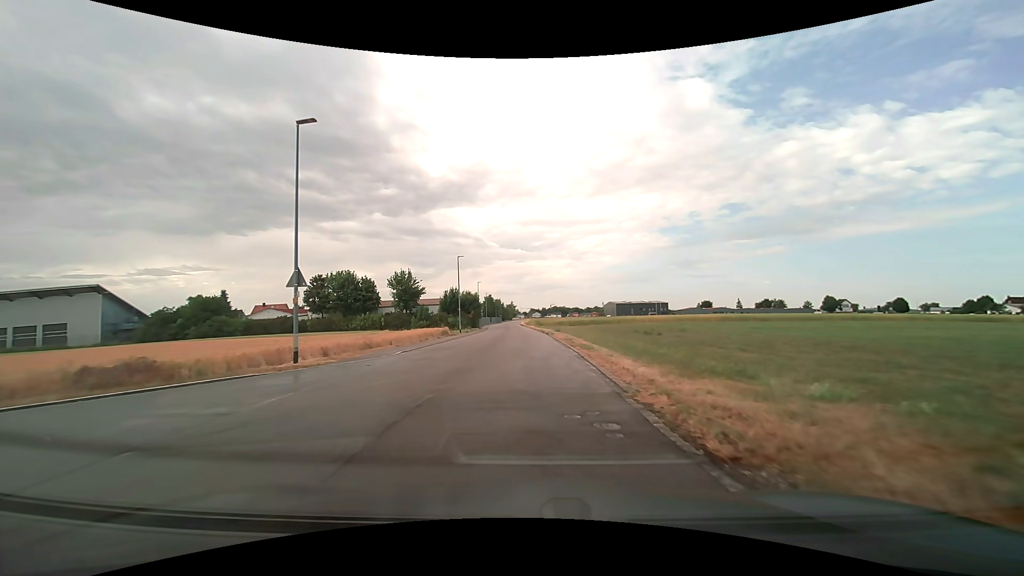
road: tertiary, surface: asphalt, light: Day
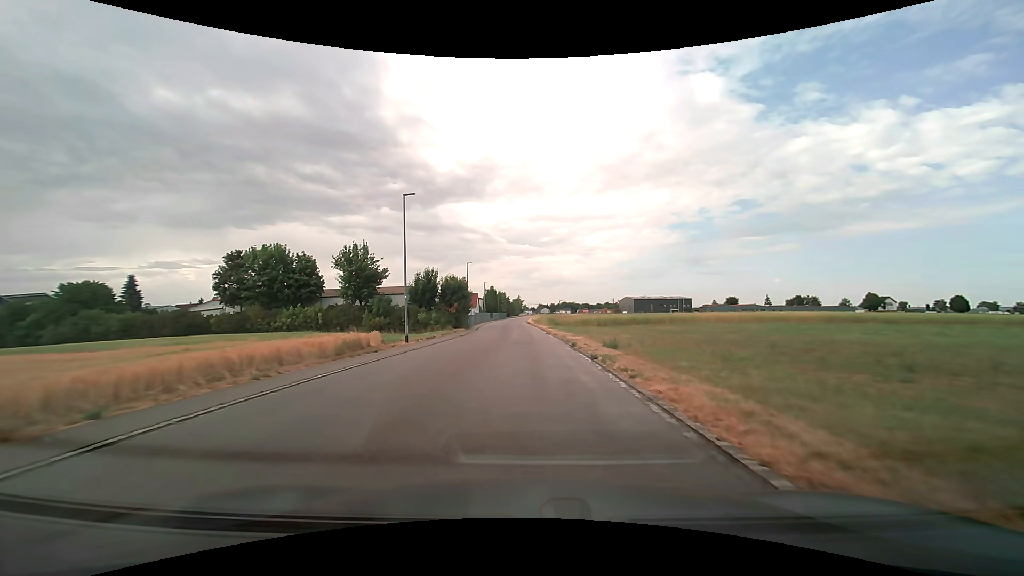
(-0.2, +27.5) m; -1°
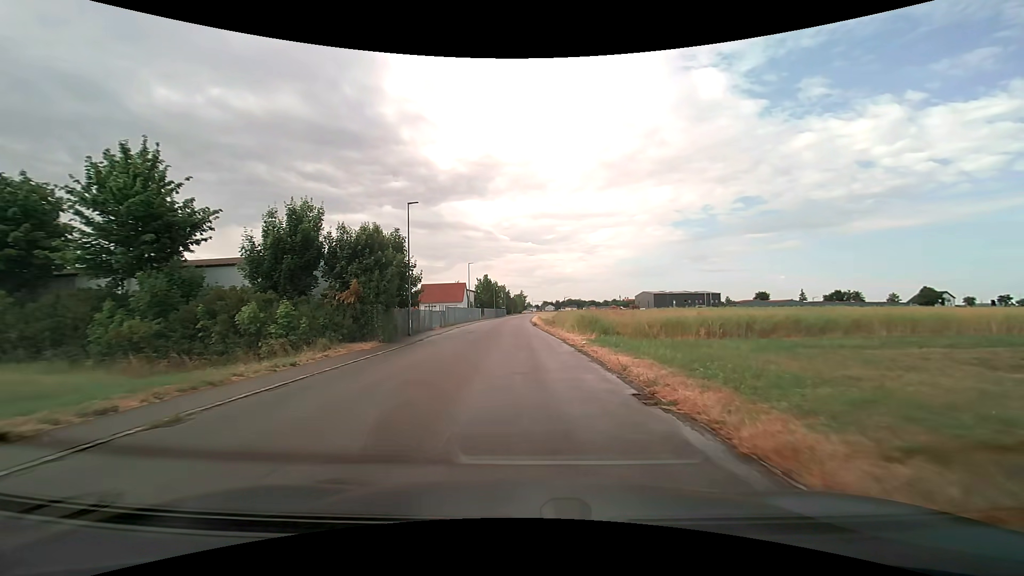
(-0.1, +34.7) m; -1°
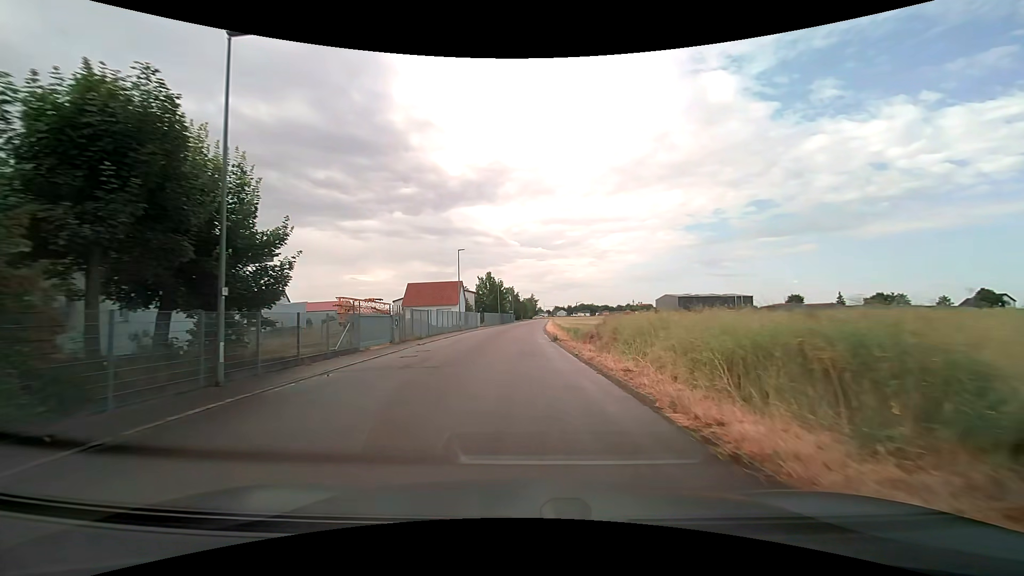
(-0.1, +20.6) m; -1°
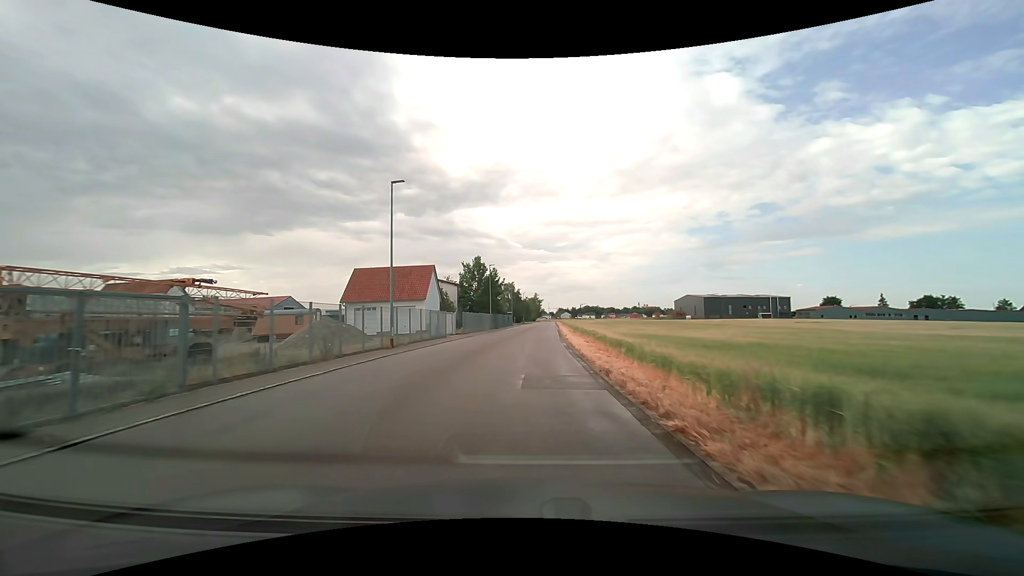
(-0.2, +27.6) m; 0°
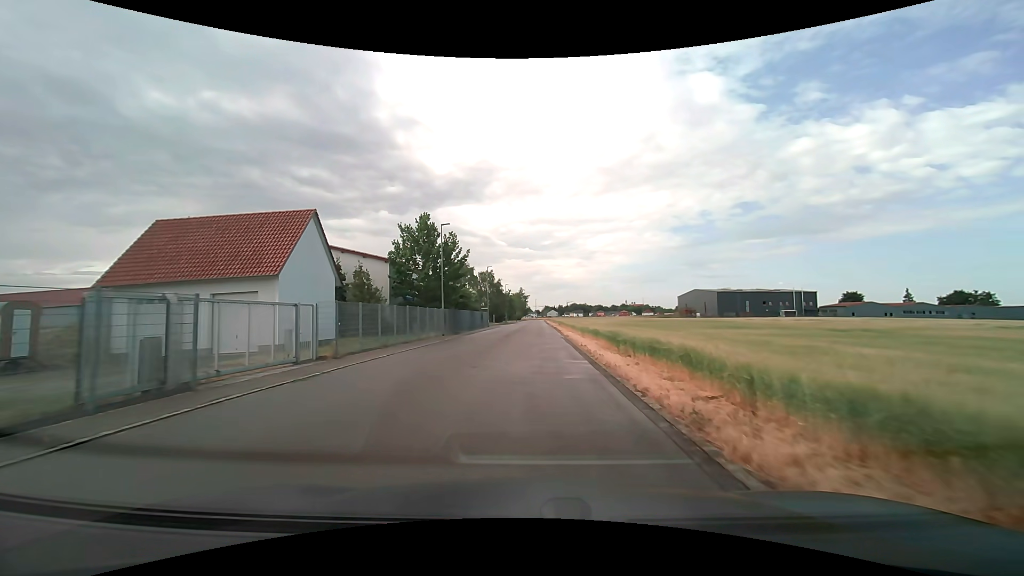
(+0.4, +28.7) m; +2°
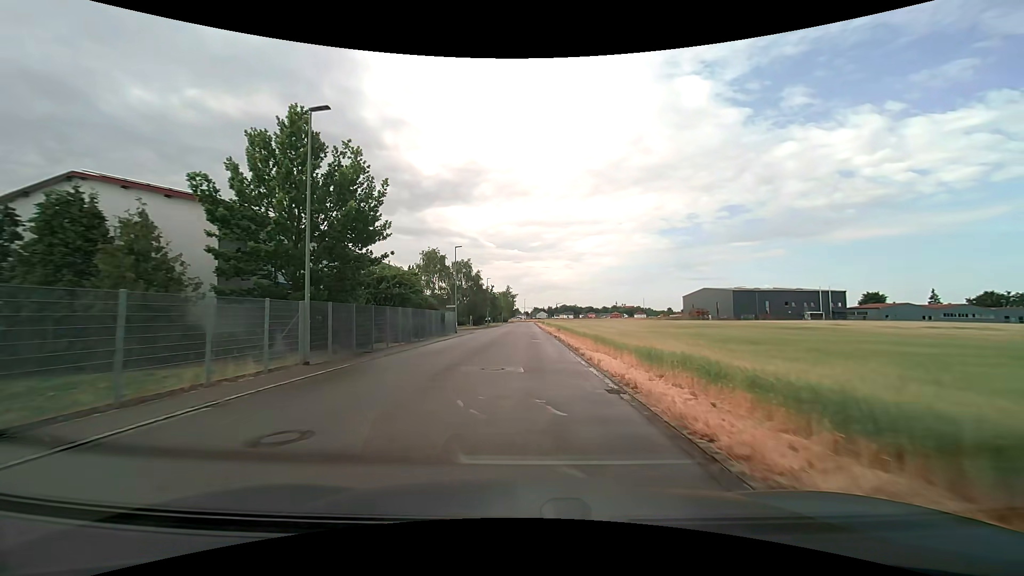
(+0.3, +22.1) m; +2°
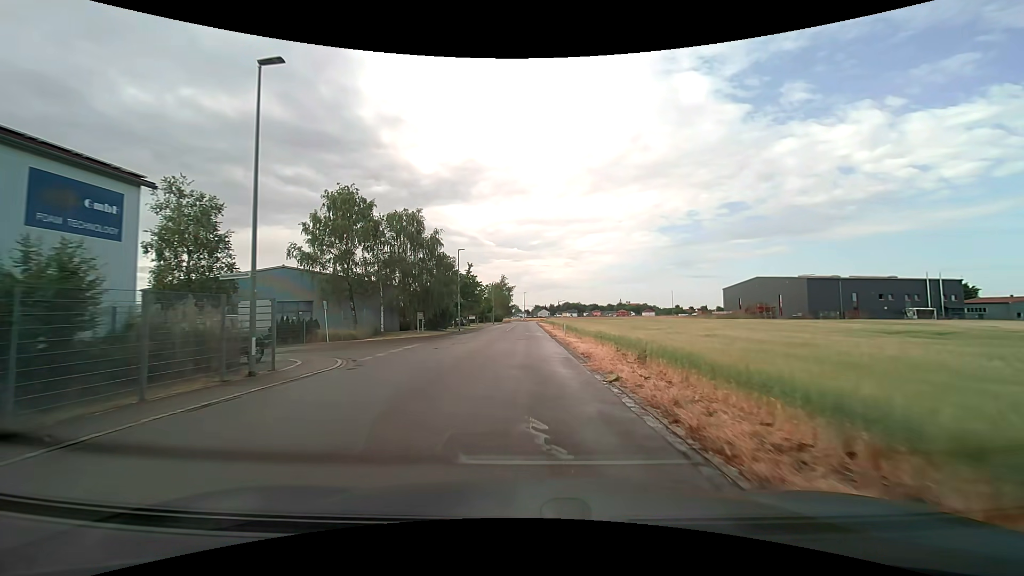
(-0.1, +36.8) m; 0°
(0, +10) (0, +20) (0, +30) (0, +40) (0, +50) (0, +60) (0, +70) (0, +80) (0, +90) (0, +100) m
